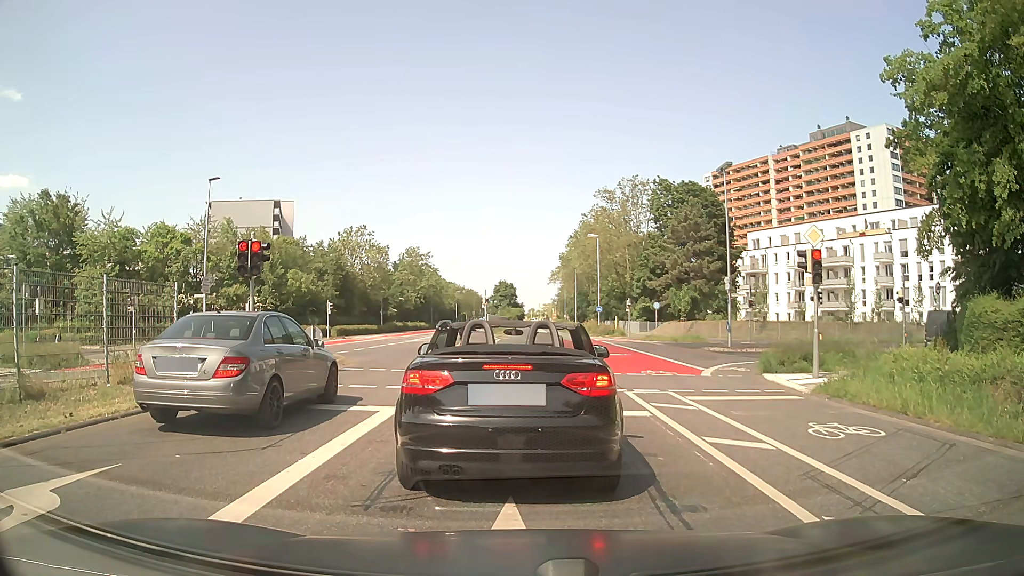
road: secondary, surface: asphalt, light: Day
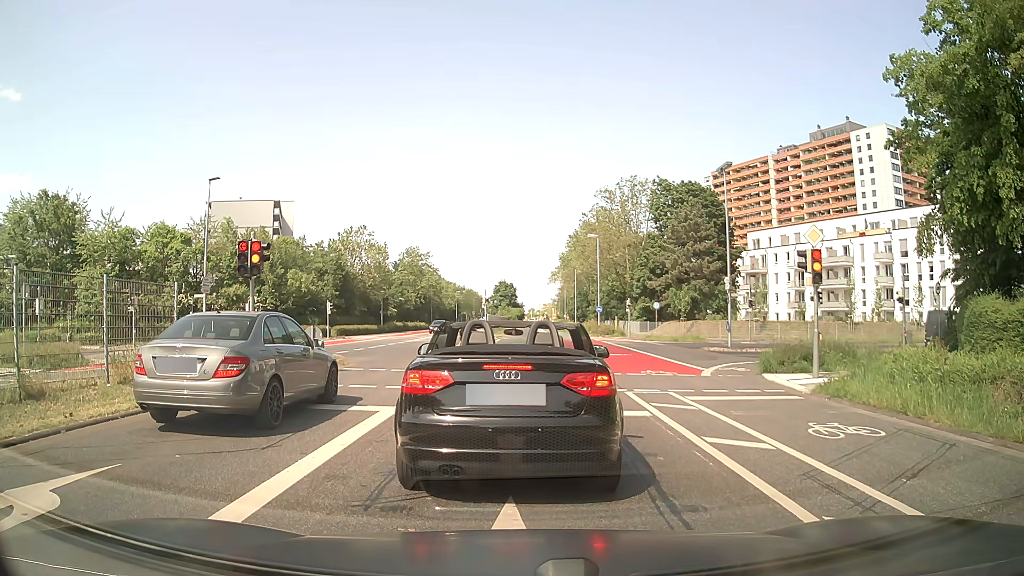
(0.0, 0.0) m; 0°
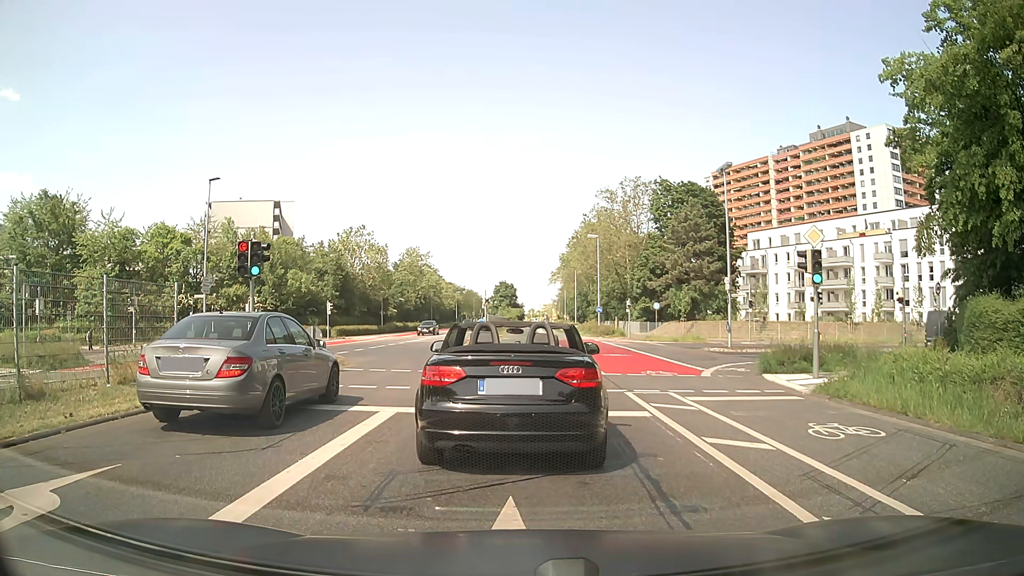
(0.0, 0.0) m; 0°
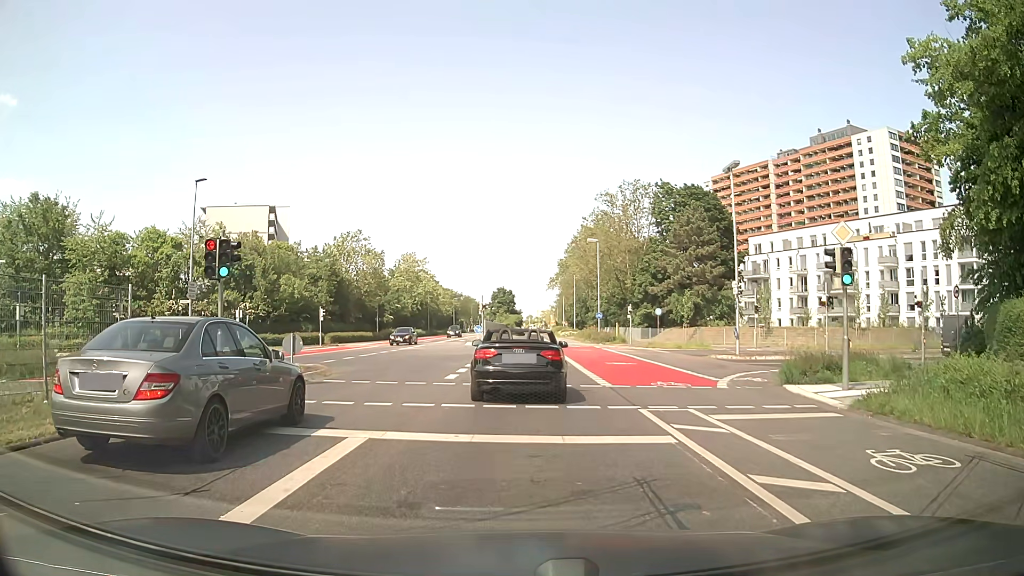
(0.0, +2.0) m; -1°
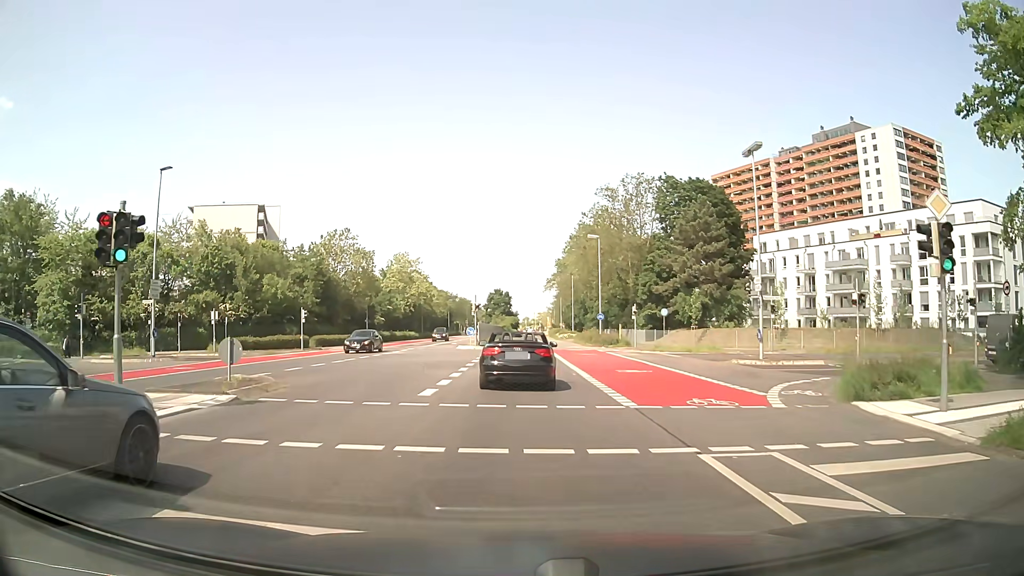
(0.0, +4.4) m; 0°
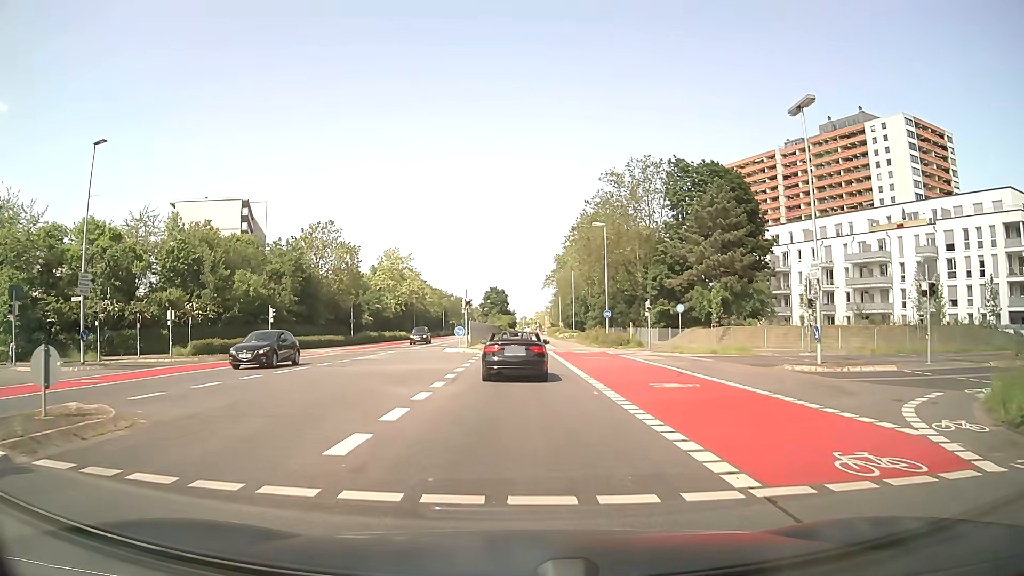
(+0.1, +7.0) m; 0°
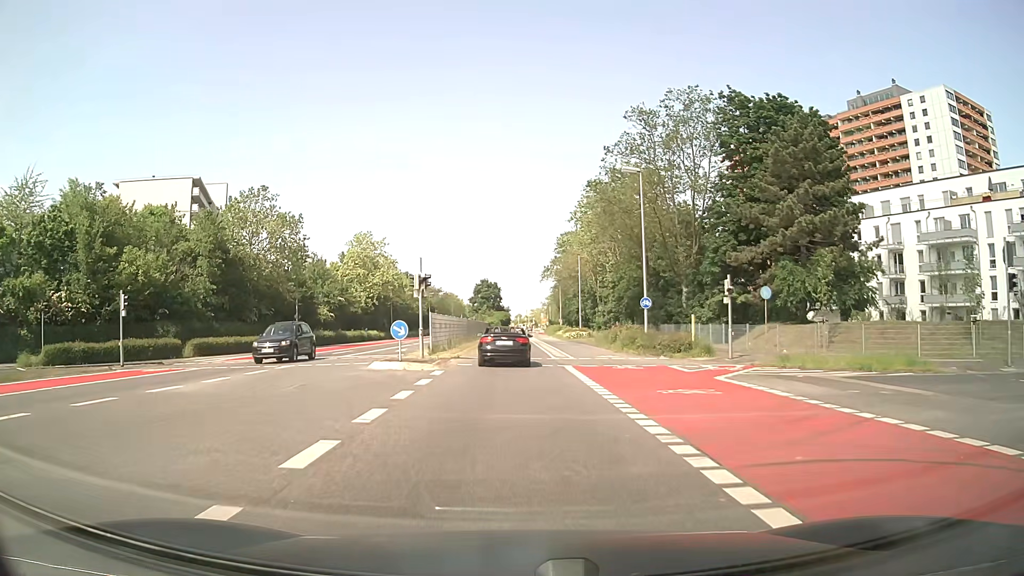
(+0.3, +19.5) m; +1°
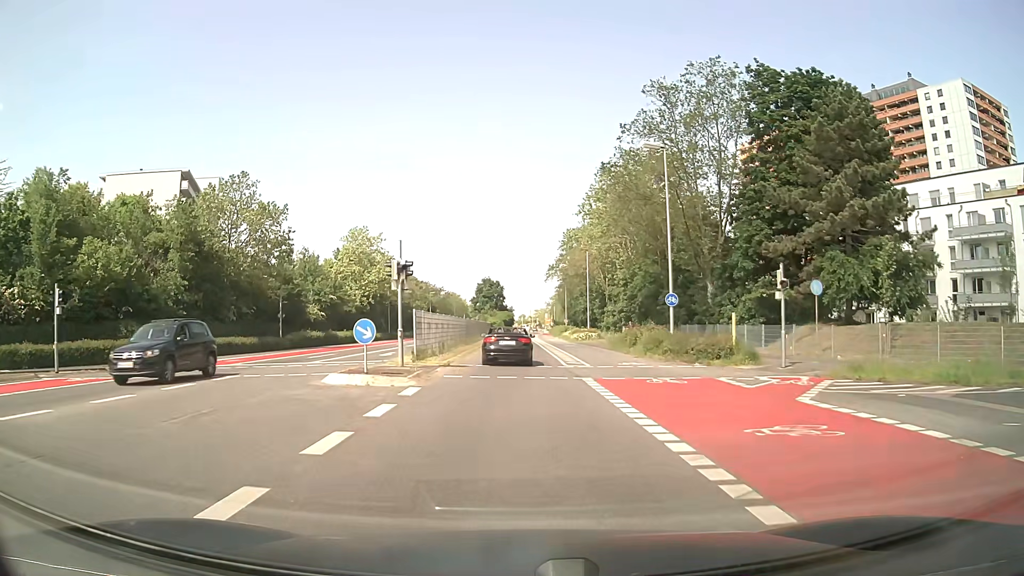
(0.0, +5.5) m; 0°
(0, +10) (0, +20) (0, +30) (0, +40) (0, +50) (0, +60) (0, +70) (0, +80) (0, +90) (0, +100) m
